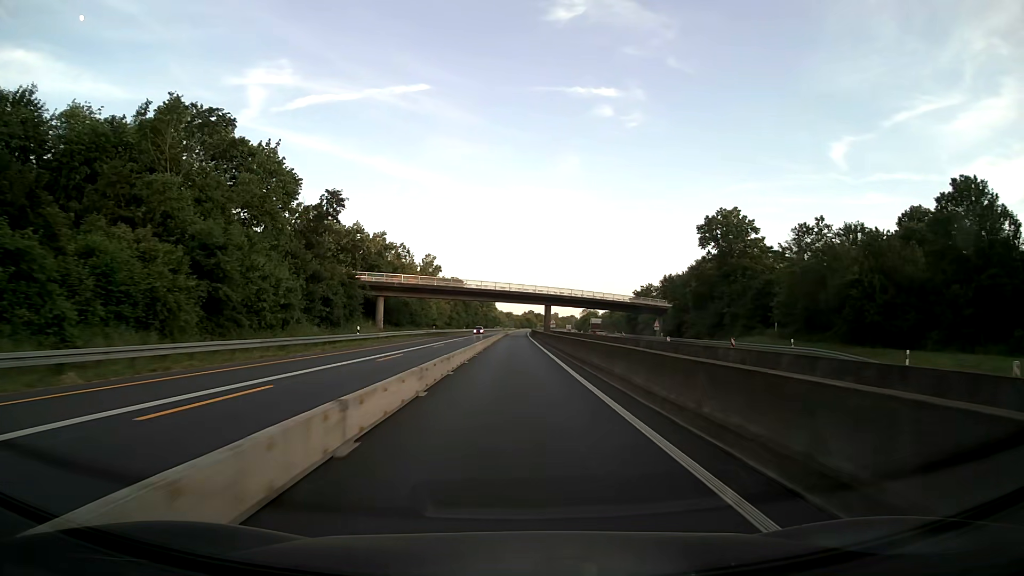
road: motorway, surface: asphalt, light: Day
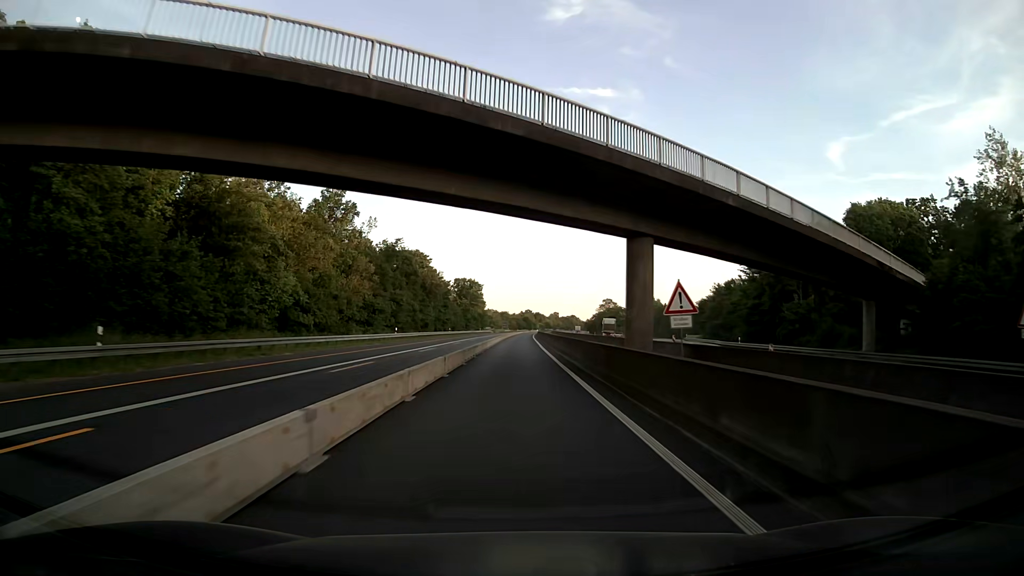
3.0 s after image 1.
(+0.1, +79.1) m; 0°
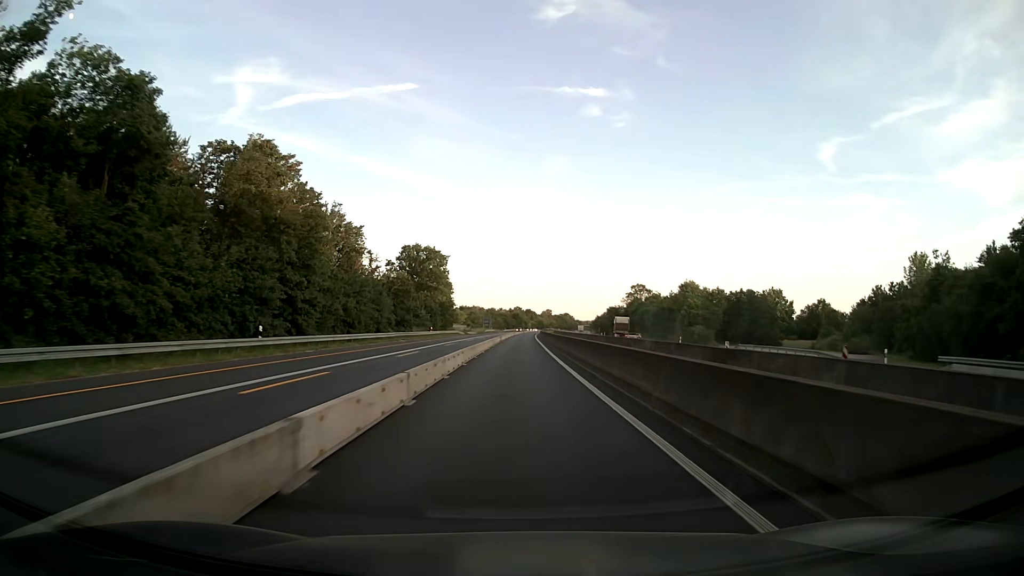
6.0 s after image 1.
(+0.4, +79.1) m; +1°
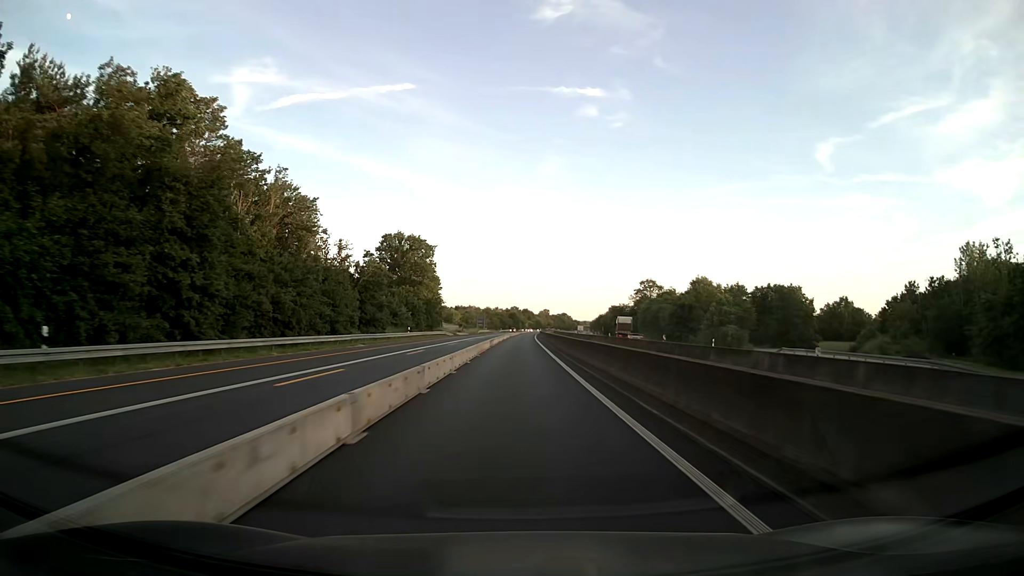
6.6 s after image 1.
(0.0, +15.8) m; 0°
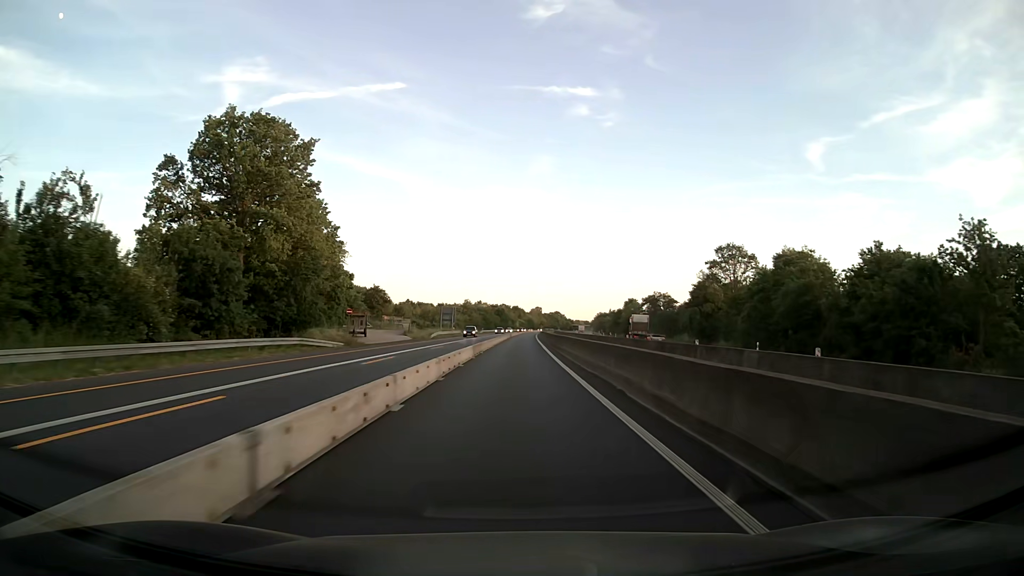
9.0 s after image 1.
(+0.3, +63.3) m; +1°
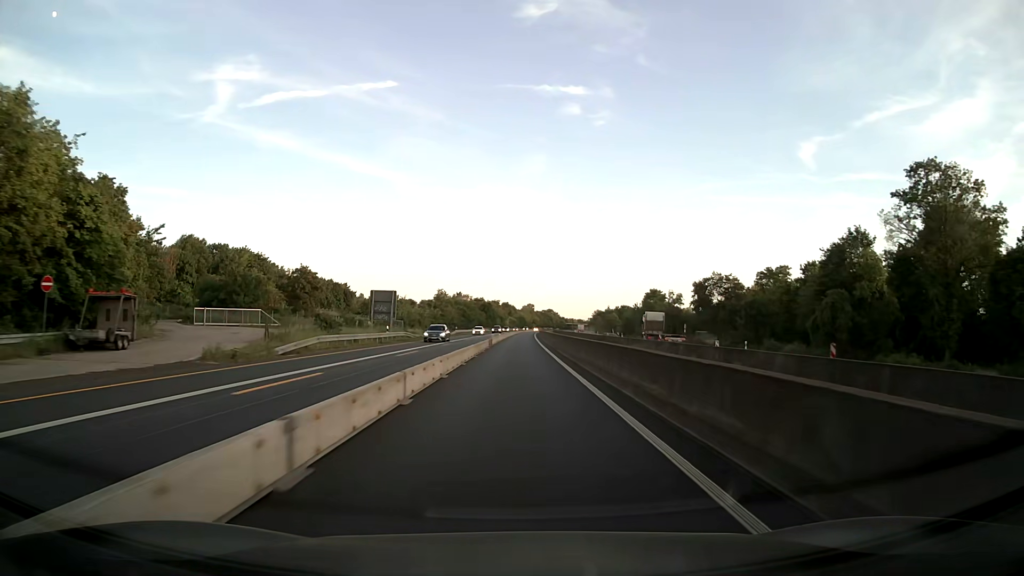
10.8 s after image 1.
(+0.4, +47.4) m; +1°
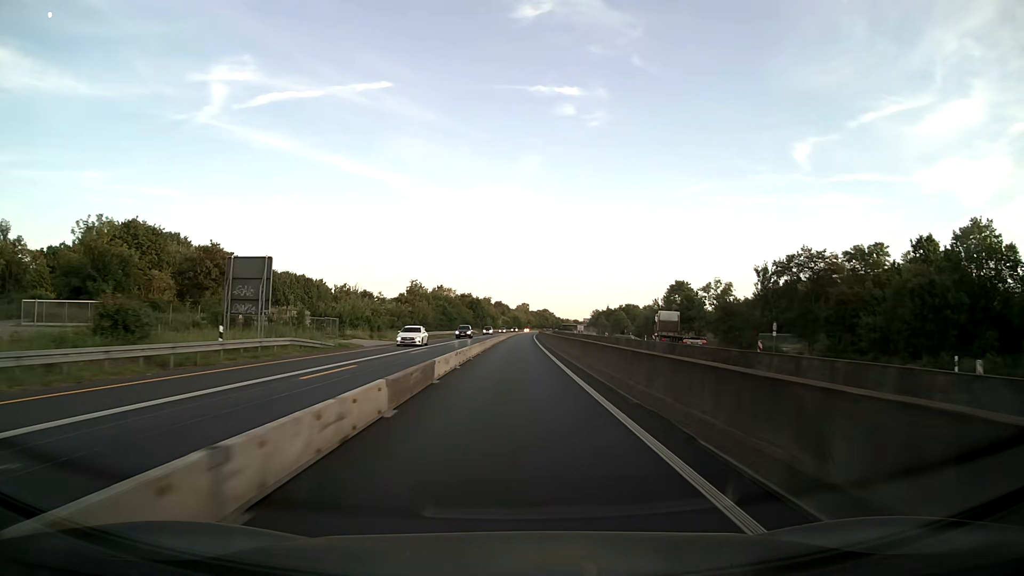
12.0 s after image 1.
(+0.2, +31.6) m; +1°
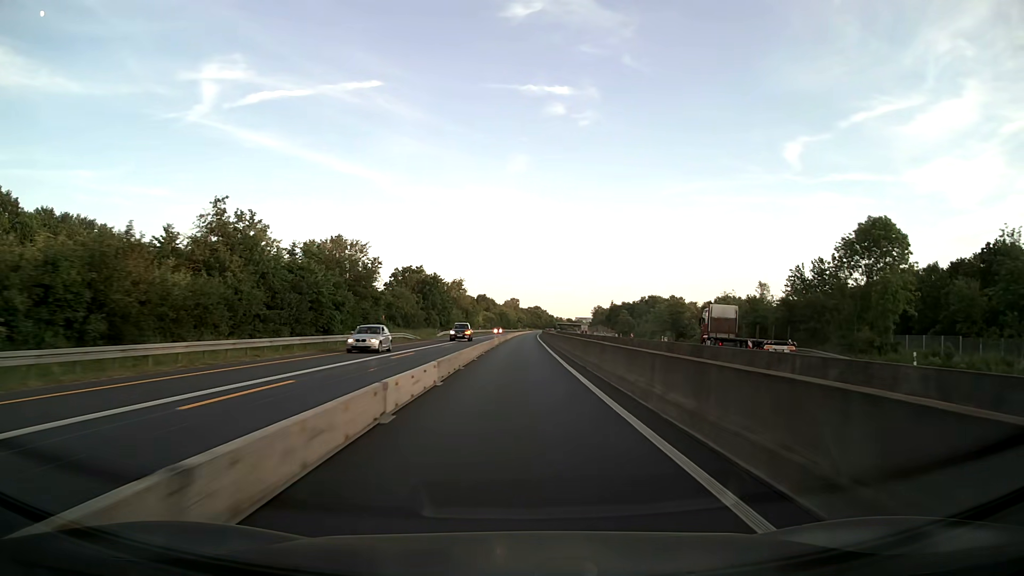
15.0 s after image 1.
(+0.5, +79.0) m; +1°
(0, +10) (0, +20) (0, +30) (0, +40) (0, +50) (+1, +60) (+1, +70) (+1, +80) (+1, +90) (+2, +100) m
